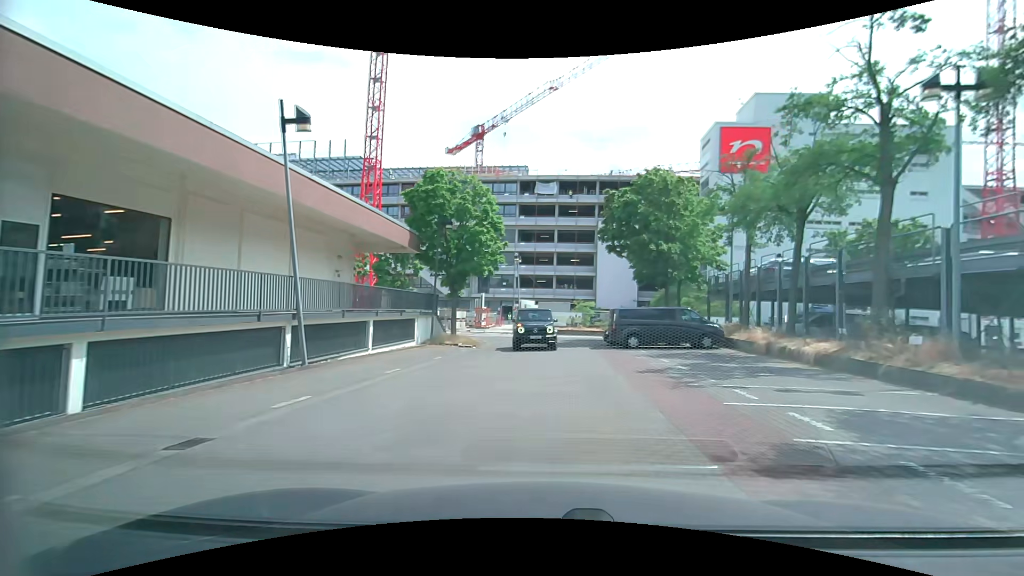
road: service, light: Day
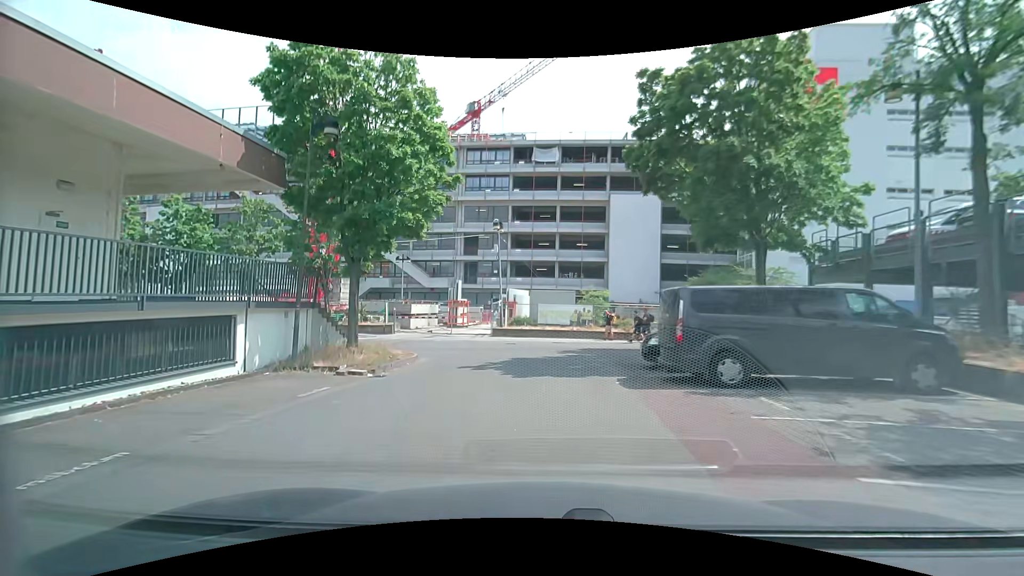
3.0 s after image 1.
(+0.9, +14.1) m; -1°
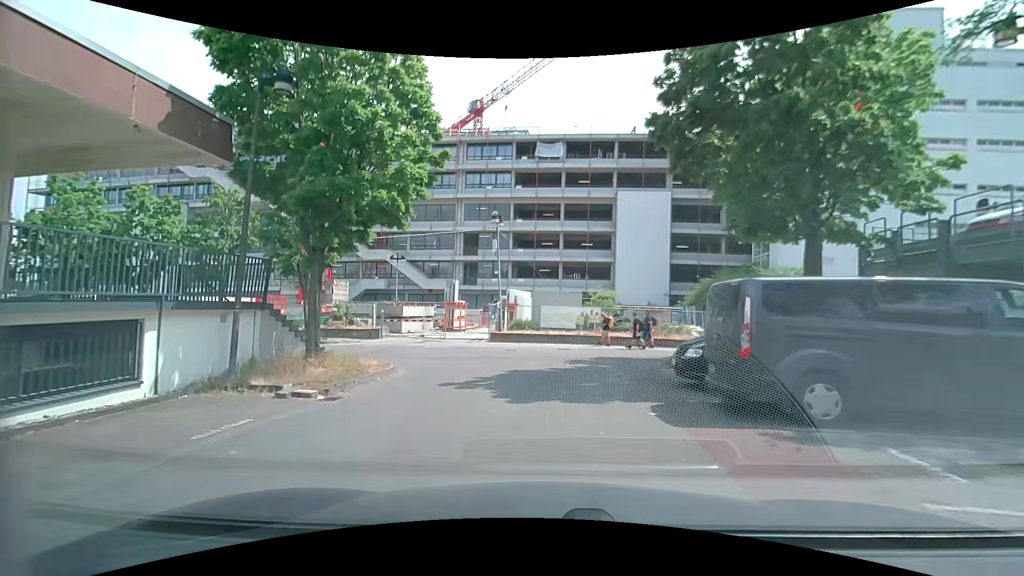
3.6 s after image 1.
(0.0, +2.9) m; 0°
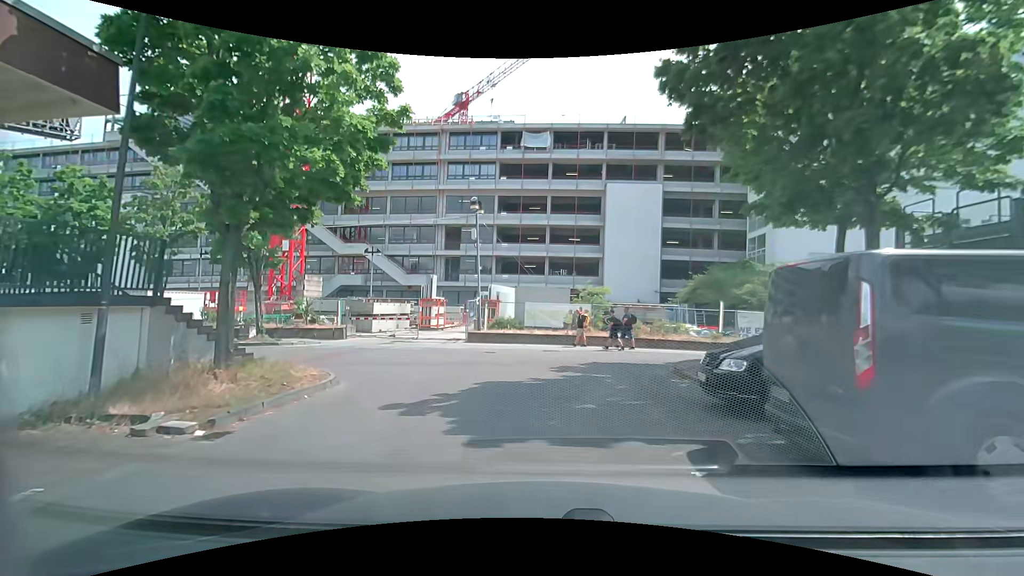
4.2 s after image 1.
(0.0, +2.8) m; +1°
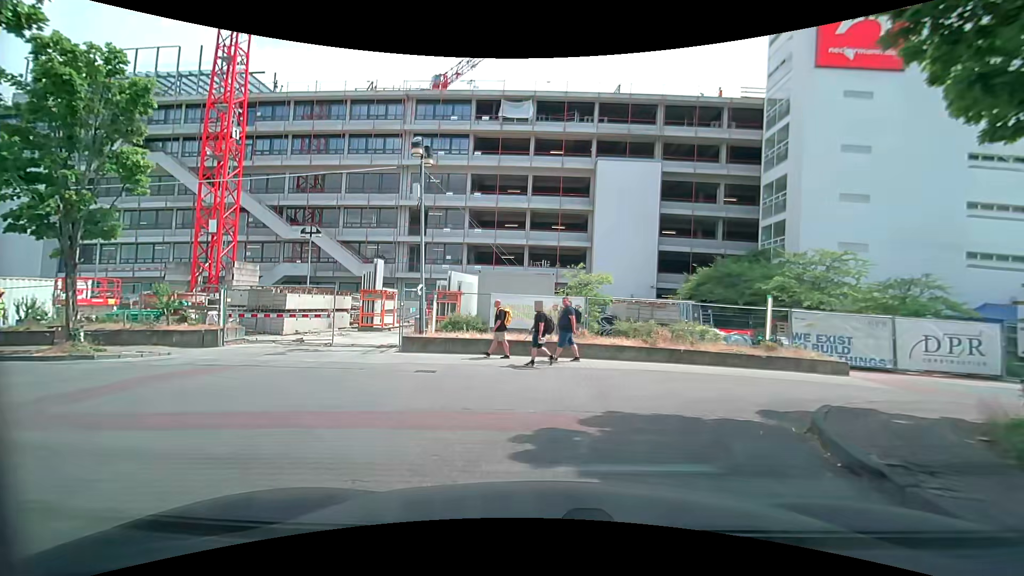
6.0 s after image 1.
(+0.3, +7.7) m; +4°
